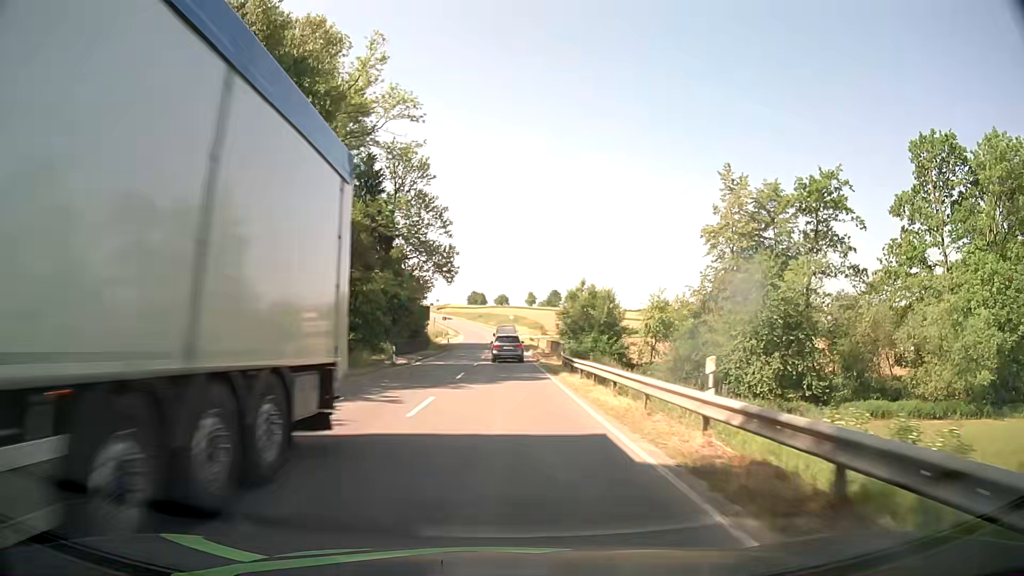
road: secondary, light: Day
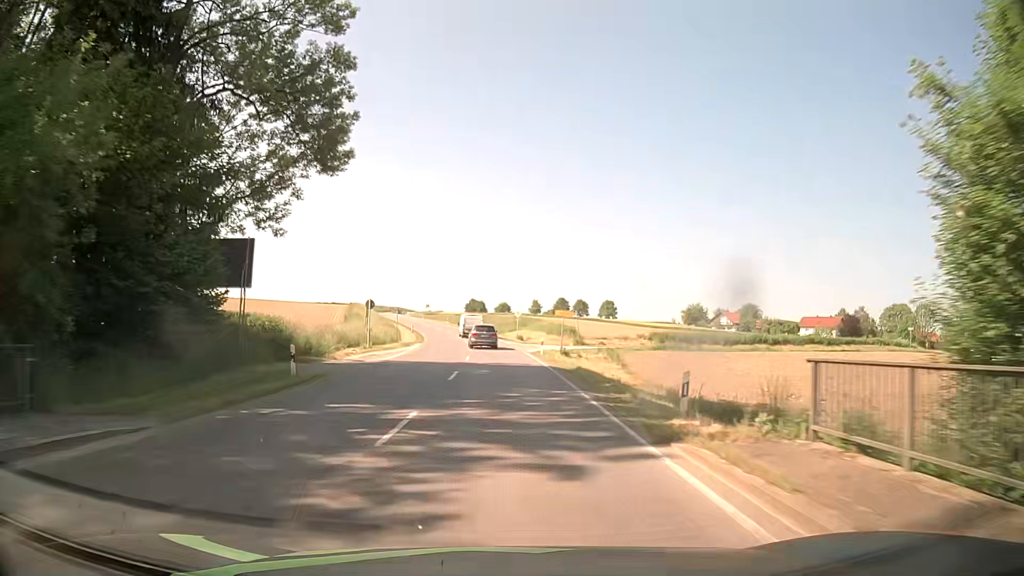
(-0.2, +52.3) m; -1°
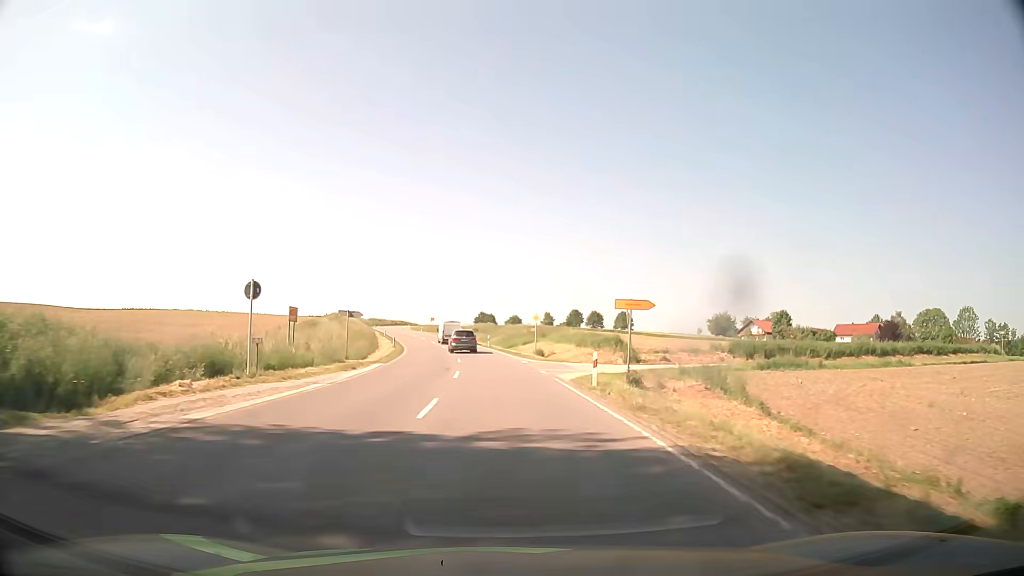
(0.0, +21.0) m; -1°
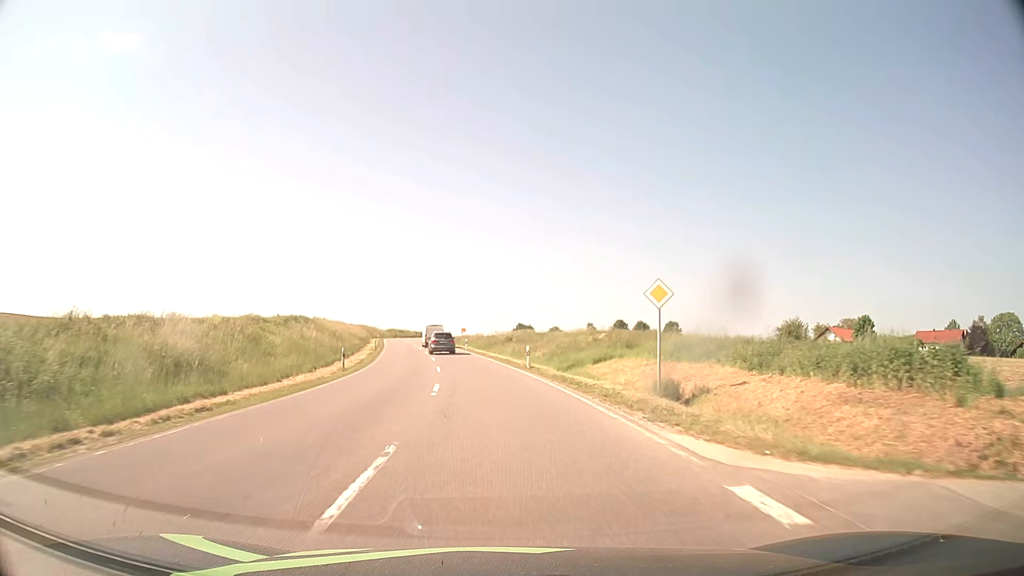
(-0.8, +31.4) m; -3°
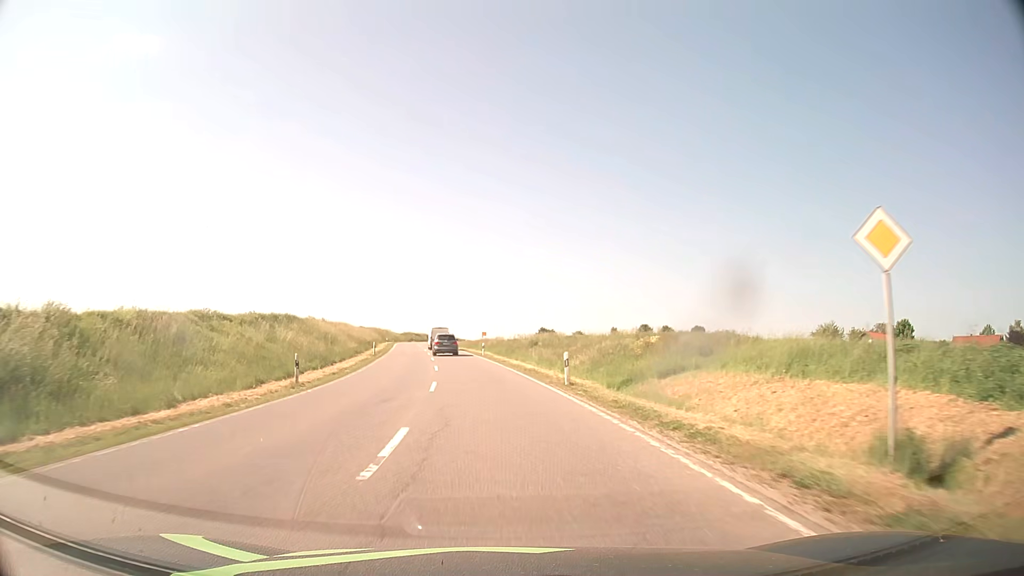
(-0.1, +10.5) m; -2°
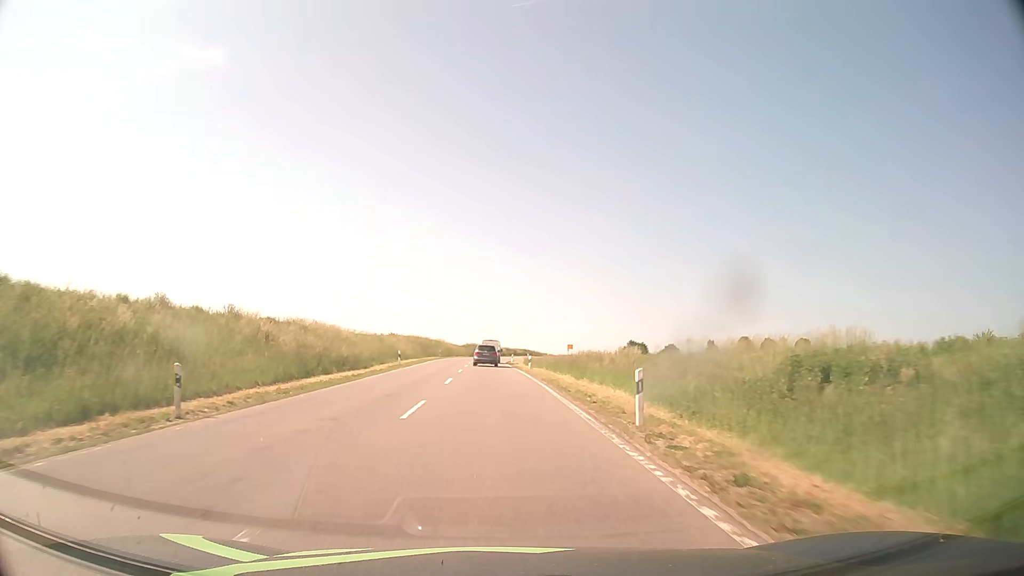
(-2.7, +43.7) m; -7°
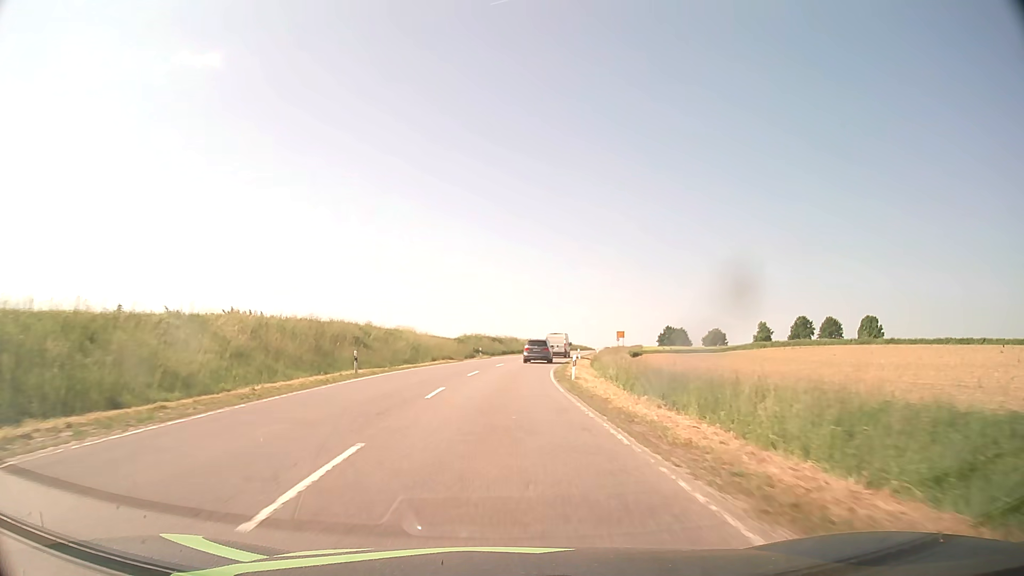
(-1.4, +58.1) m; -1°
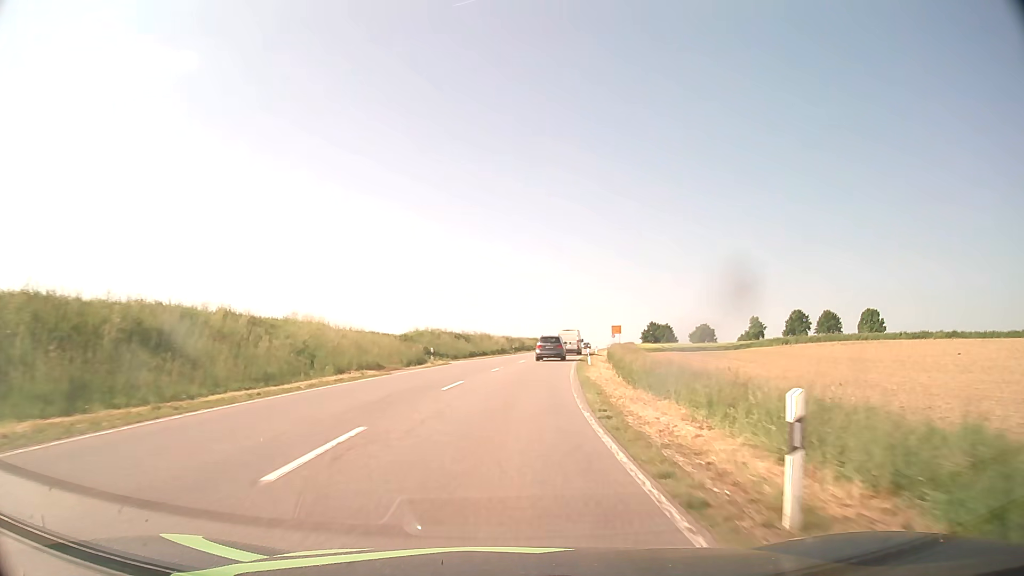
(+0.3, +23.1) m; +2°
(0, +10) (+1, +20) (+1, +30) (+2, +40) (+3, +50) (+5, +60) (+6, +70) (+8, +80) (+9, +89) (+11, +99) m
